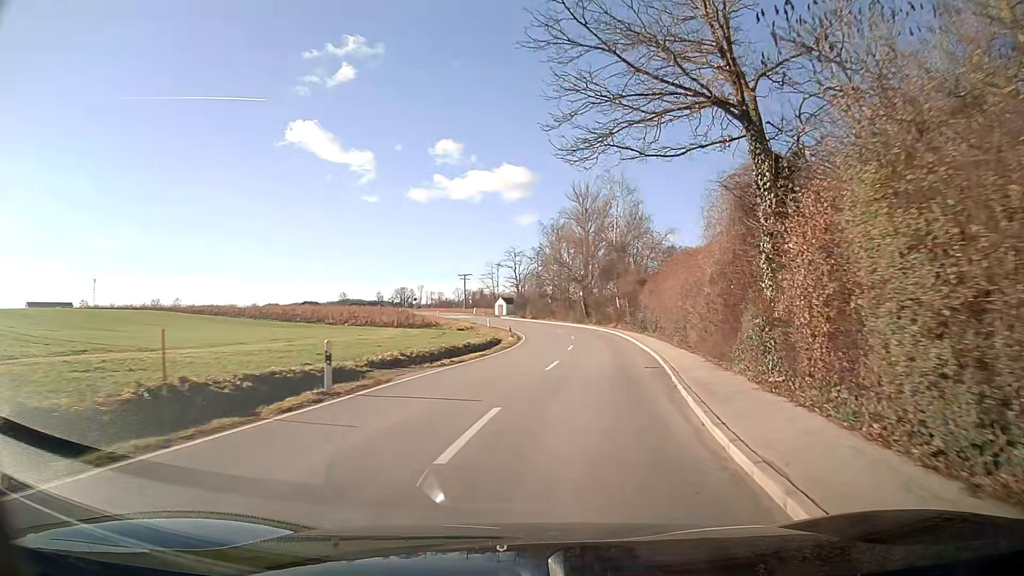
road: secondary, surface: asphalt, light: Day
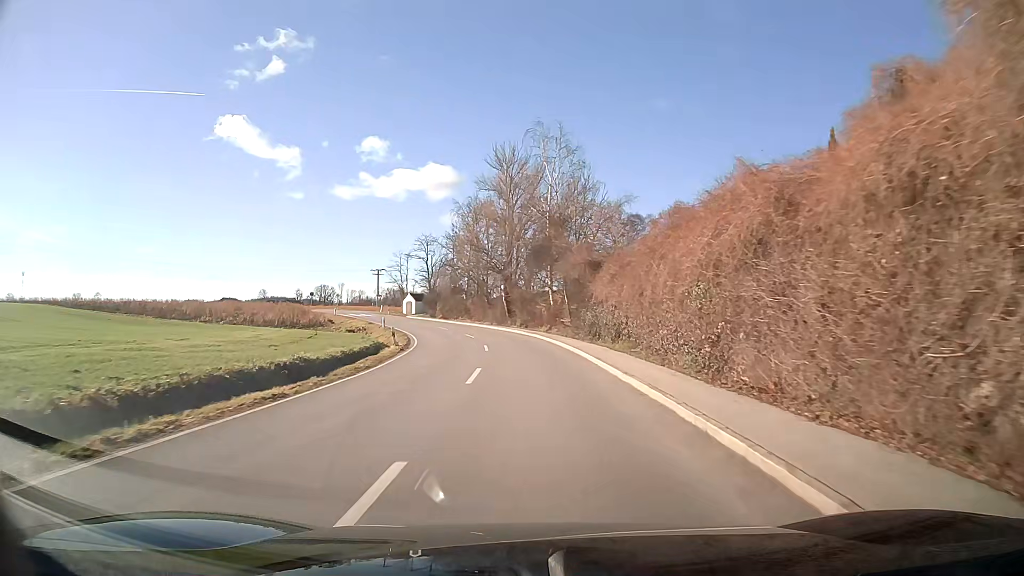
(+0.9, +16.1) m; +4°
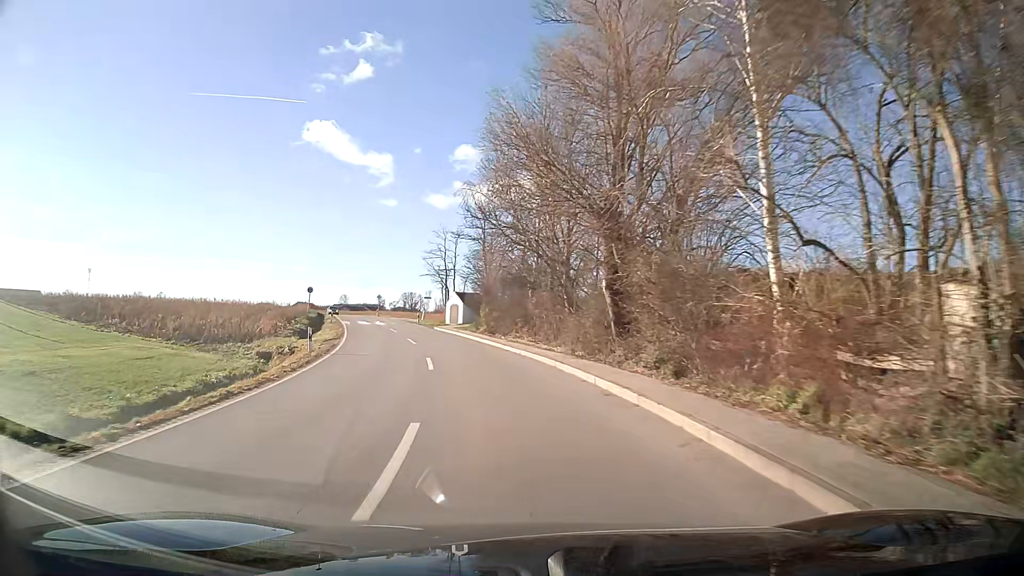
(-2.0, +34.0) m; -10°
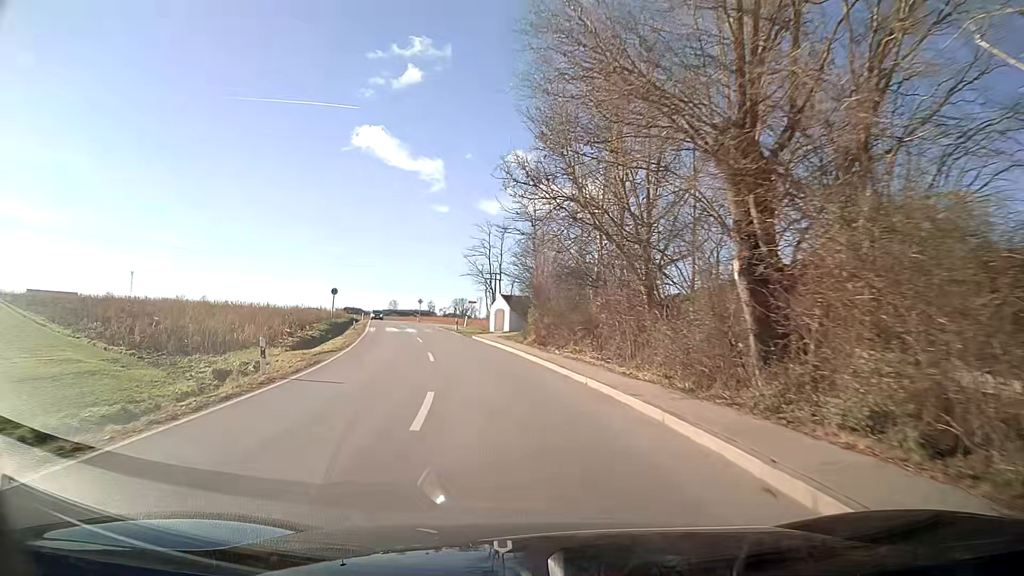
(-0.3, +8.4) m; -4°
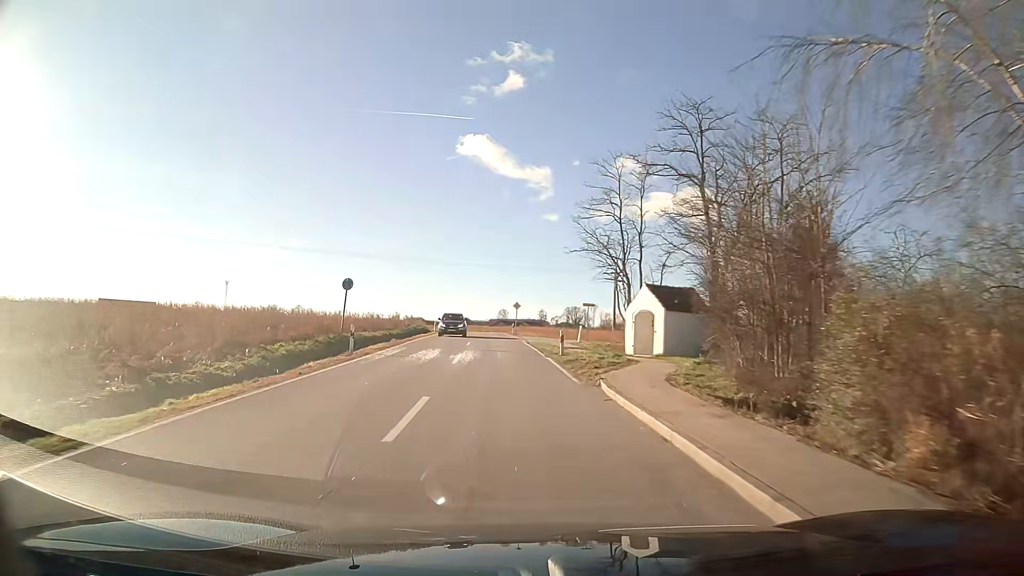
(-2.1, +25.0) m; -8°
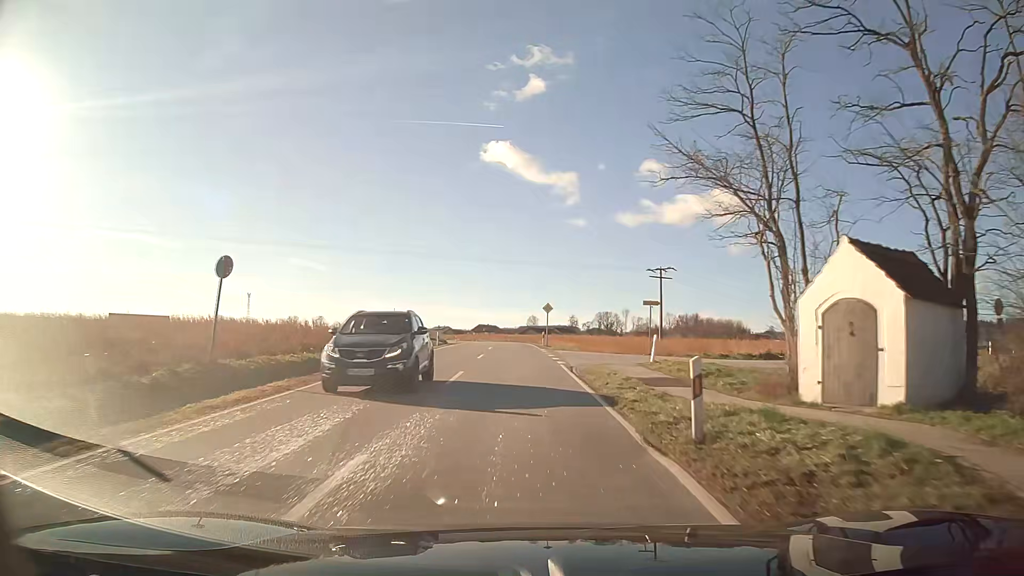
(-0.4, +16.5) m; -2°
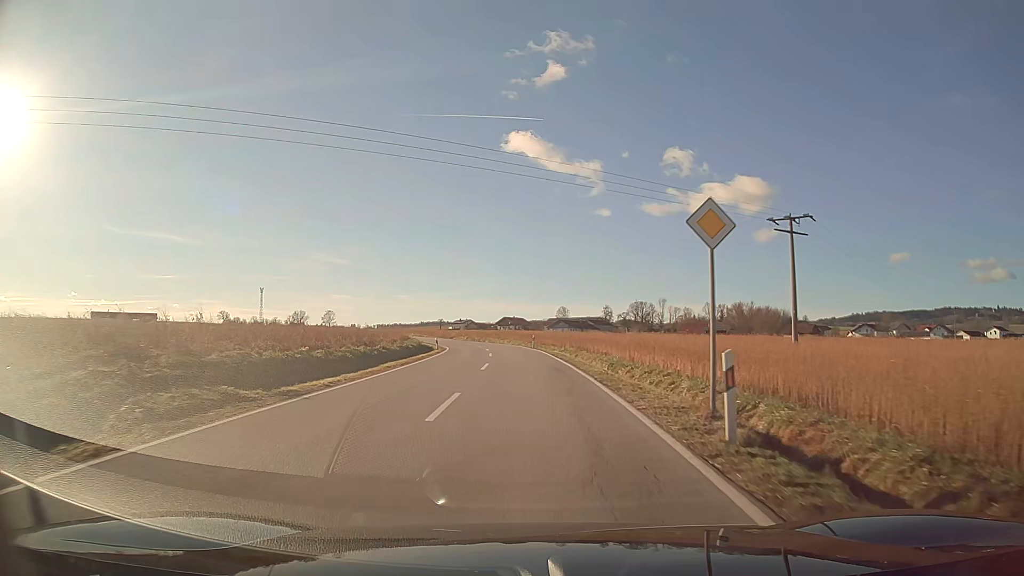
(-1.0, +41.8) m; -2°
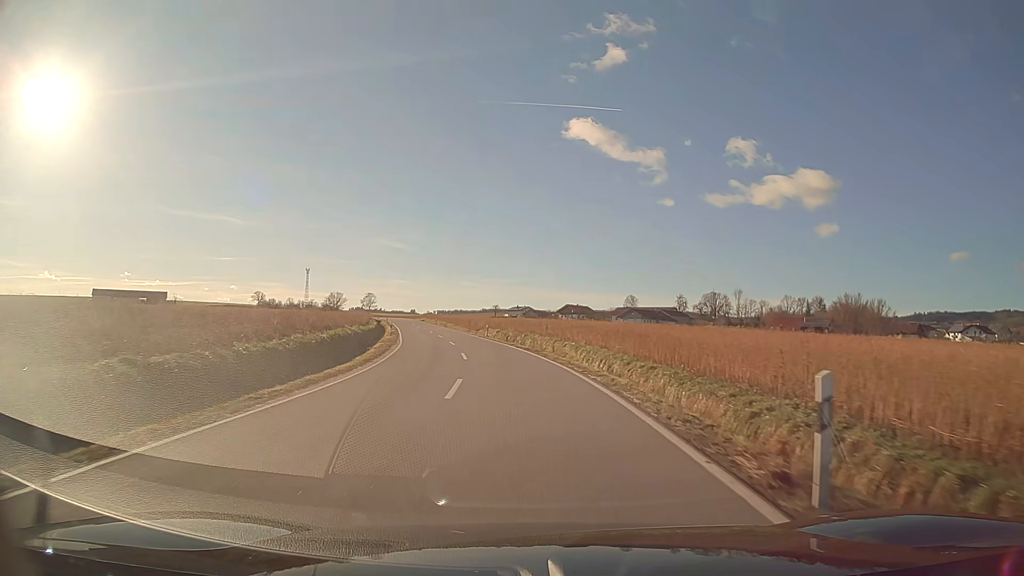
(-2.0, +45.8) m; -6°
(0, +10) (-1, +20) (-2, +30) (-3, +40) (-5, +50) (-7, +59) (-9, +69) (-11, +79) (-13, +89) (-15, +99) m
